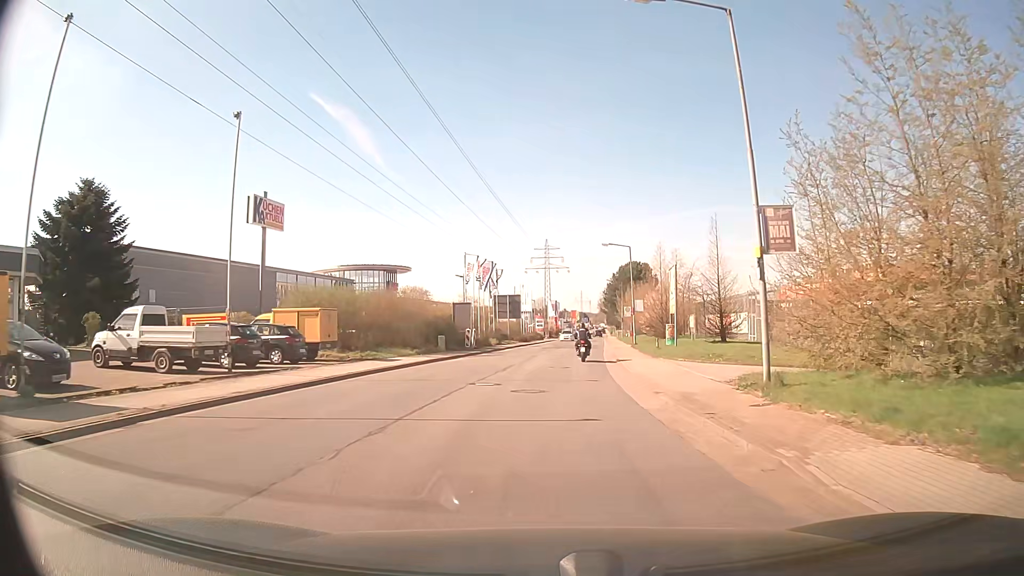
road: residential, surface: asphalt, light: Day
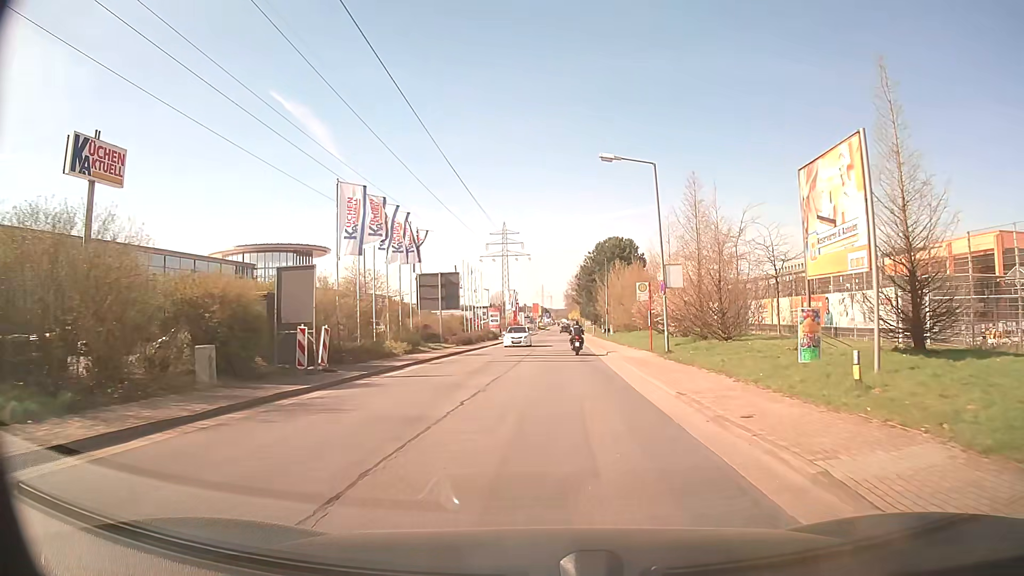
(+0.8, +25.2) m; +3°
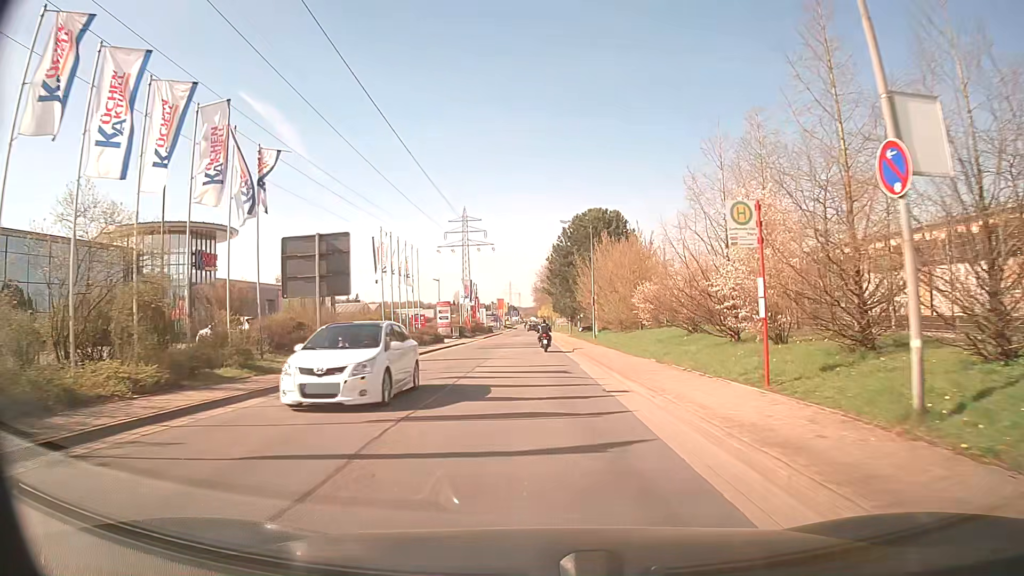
(+0.8, +19.9) m; +3°
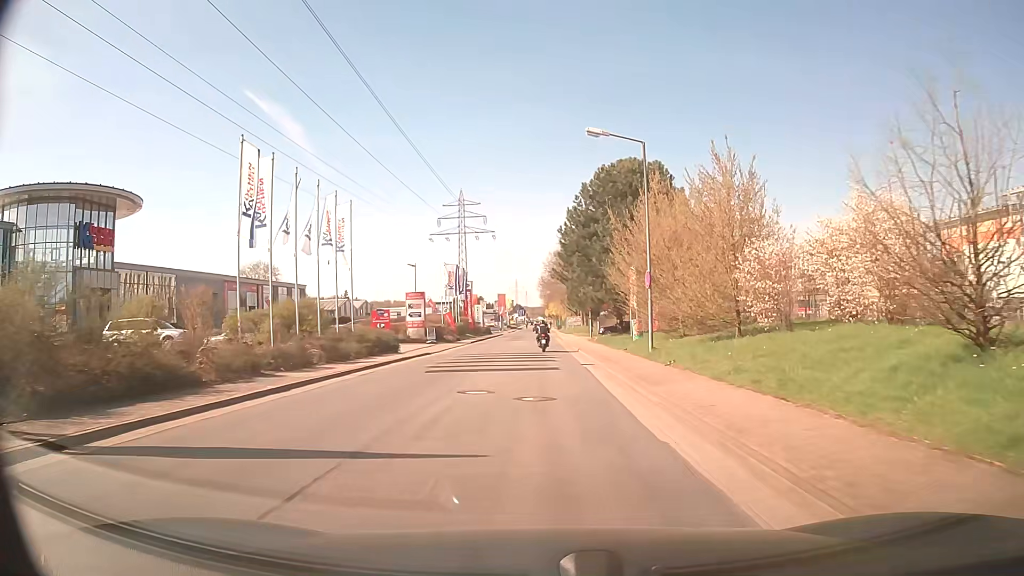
(0.0, +20.5) m; 0°
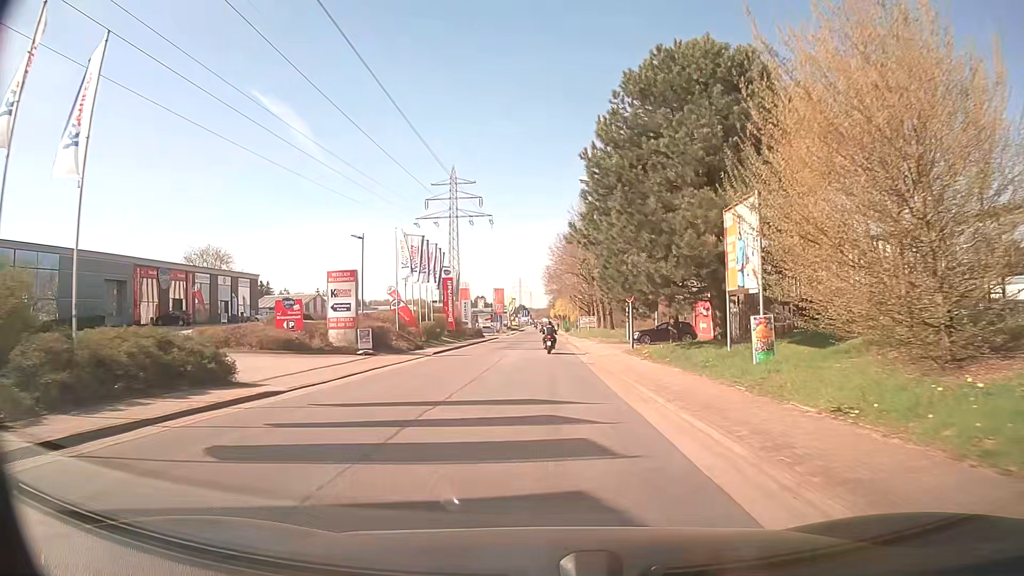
(-0.1, +21.0) m; 0°
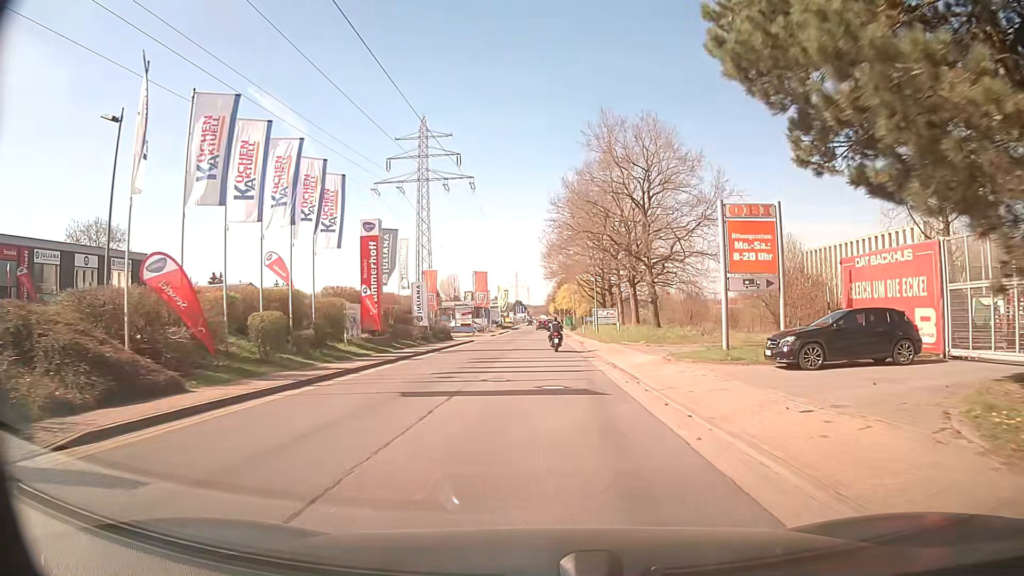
(-0.1, +27.5) m; 0°
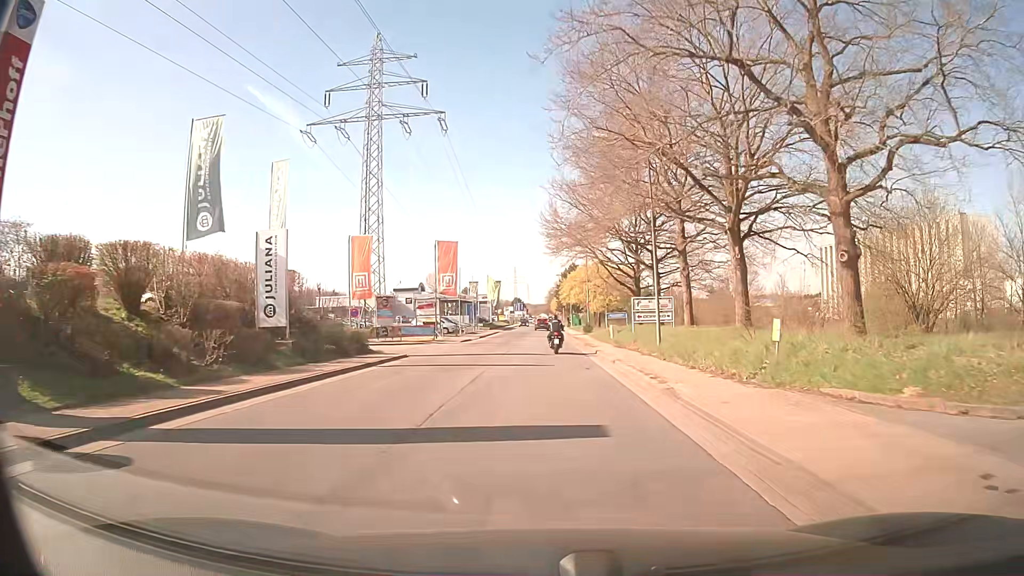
(-0.1, +26.7) m; 0°
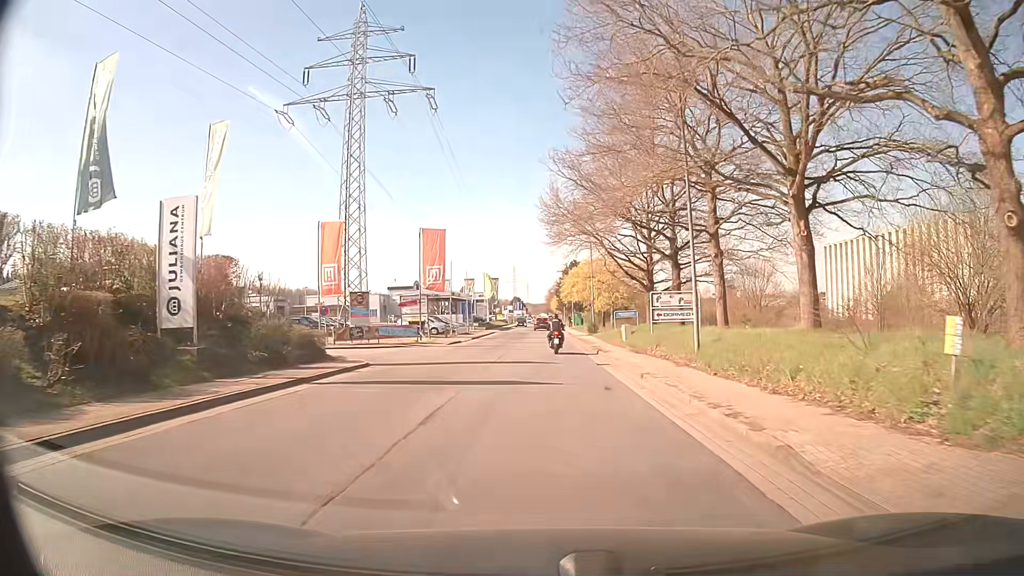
(0.0, +6.0) m; 0°
